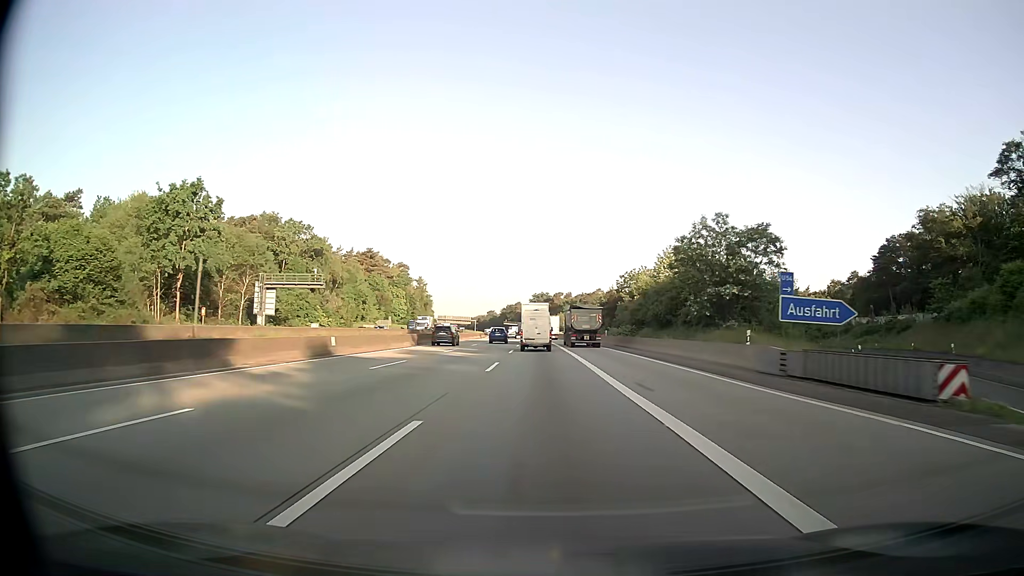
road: motorway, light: Day
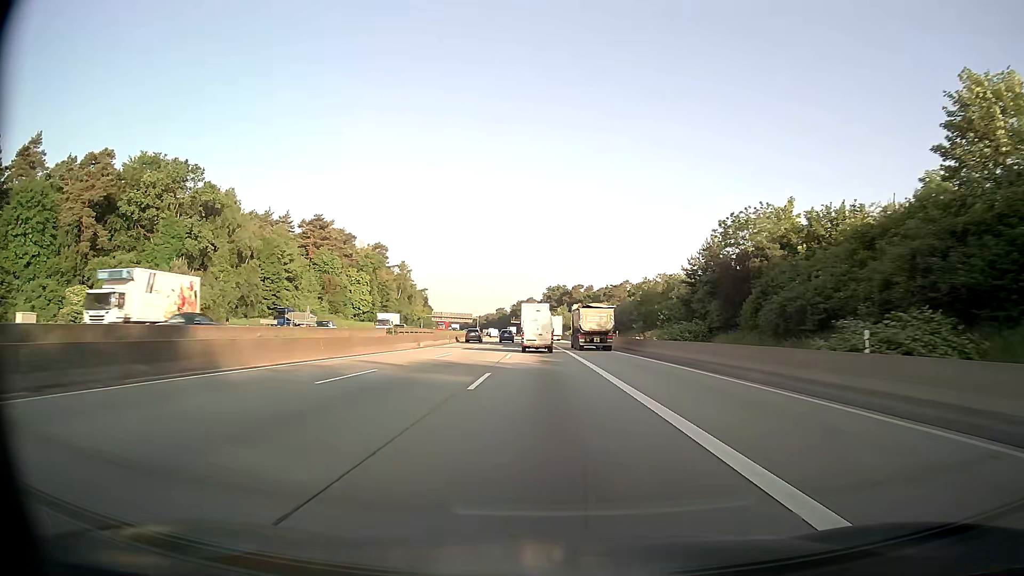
(-0.6, +60.5) m; -1°
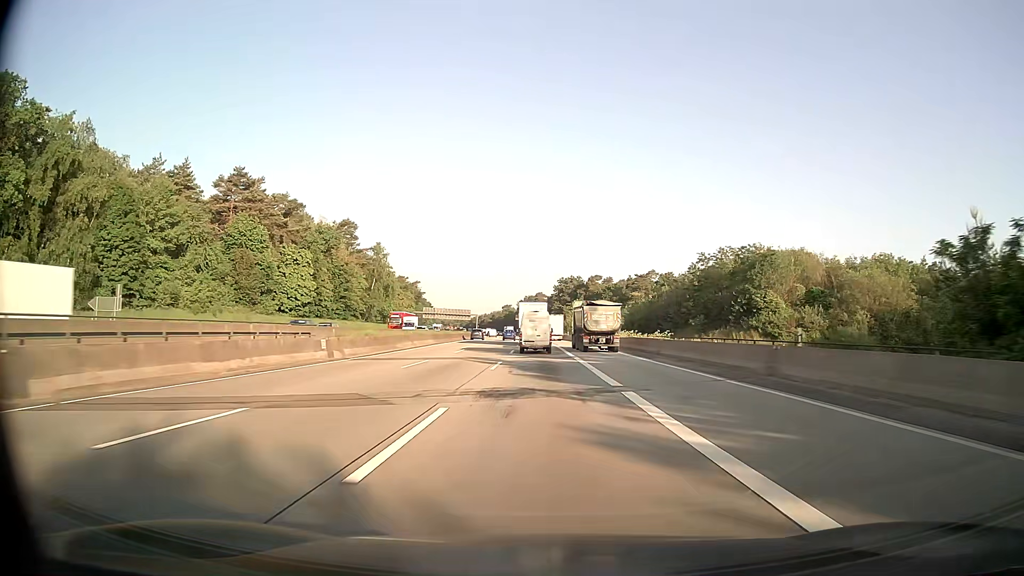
(-0.4, +45.5) m; -1°
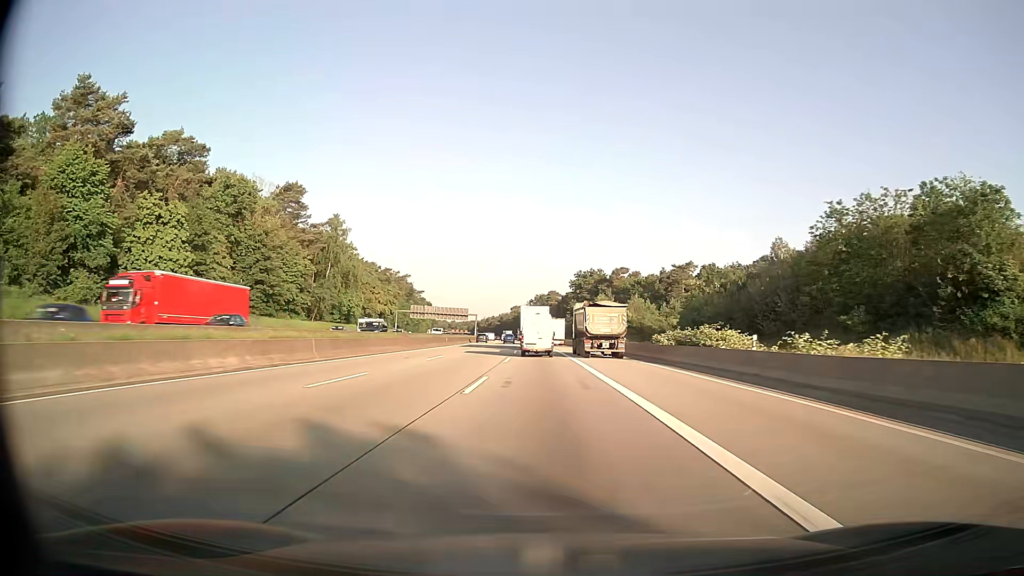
(-0.4, +45.7) m; -1°
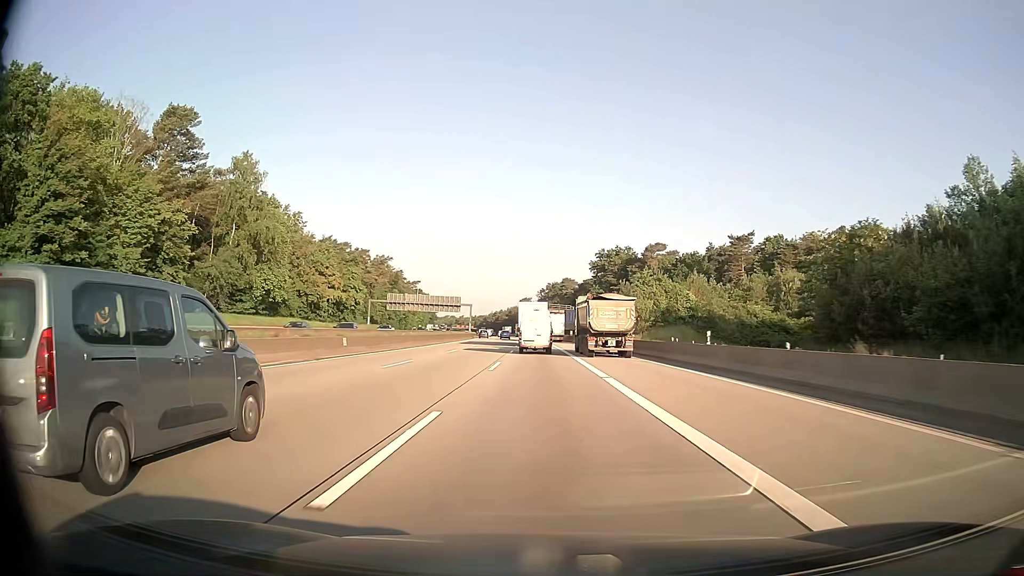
(-0.4, +46.0) m; -1°
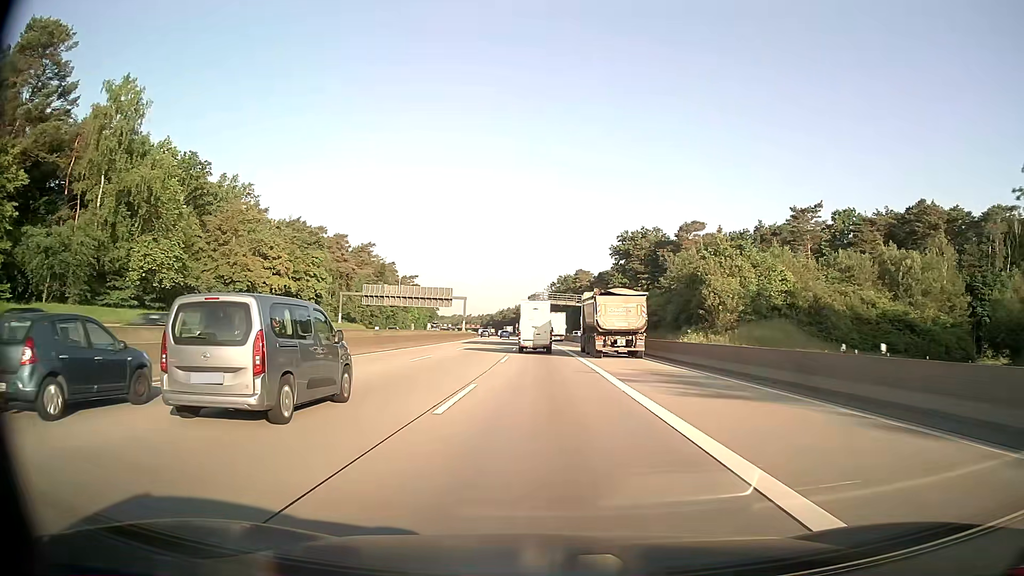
(-0.3, +30.8) m; -1°
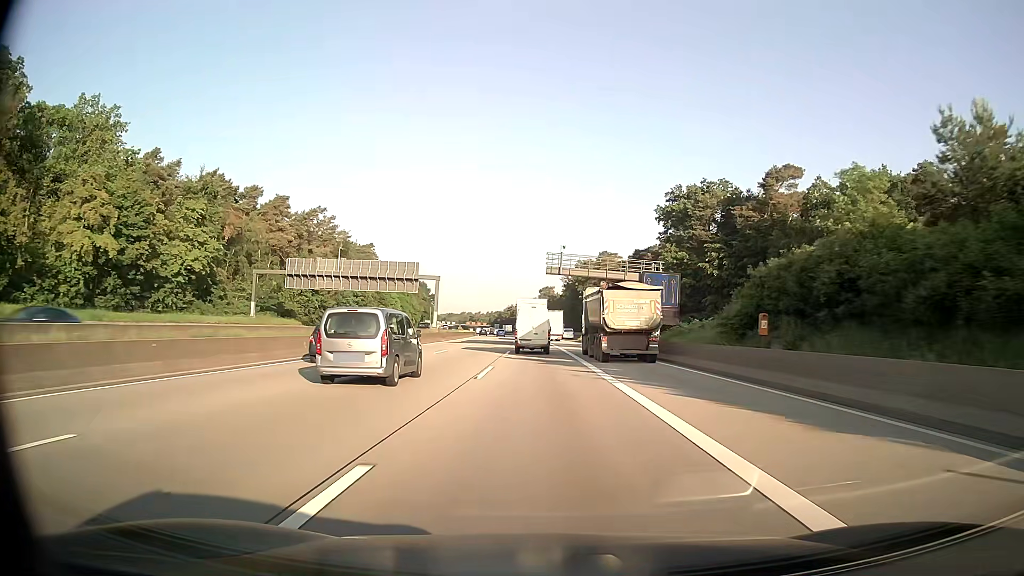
(-0.5, +46.5) m; -1°
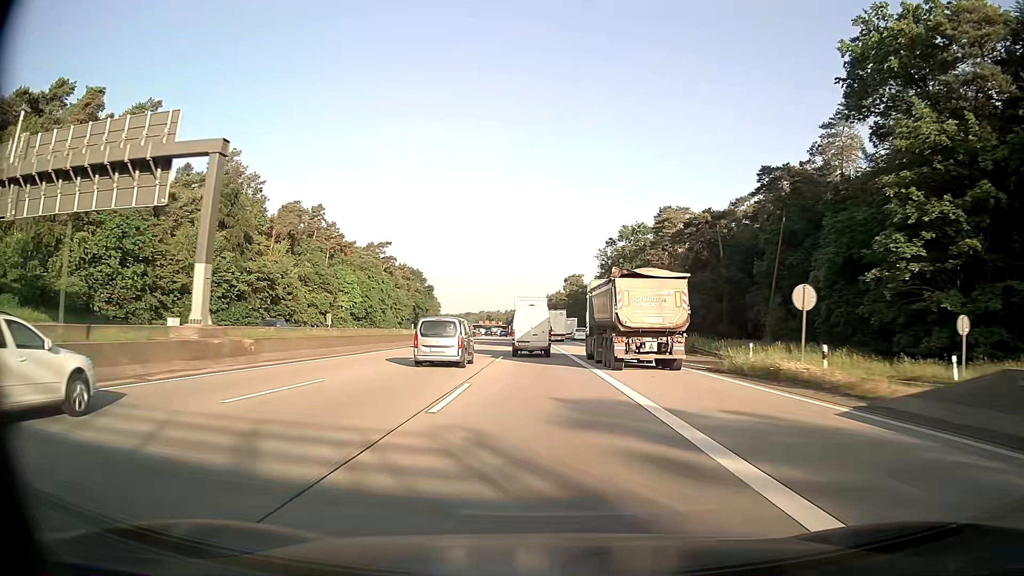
(-1.1, +61.9) m; -2°
(0, +10) (0, +20) (0, +30) (0, +40) (-1, +50) (-1, +60) (-1, +70) (-2, +80) (-2, +90) (-2, +100) m
